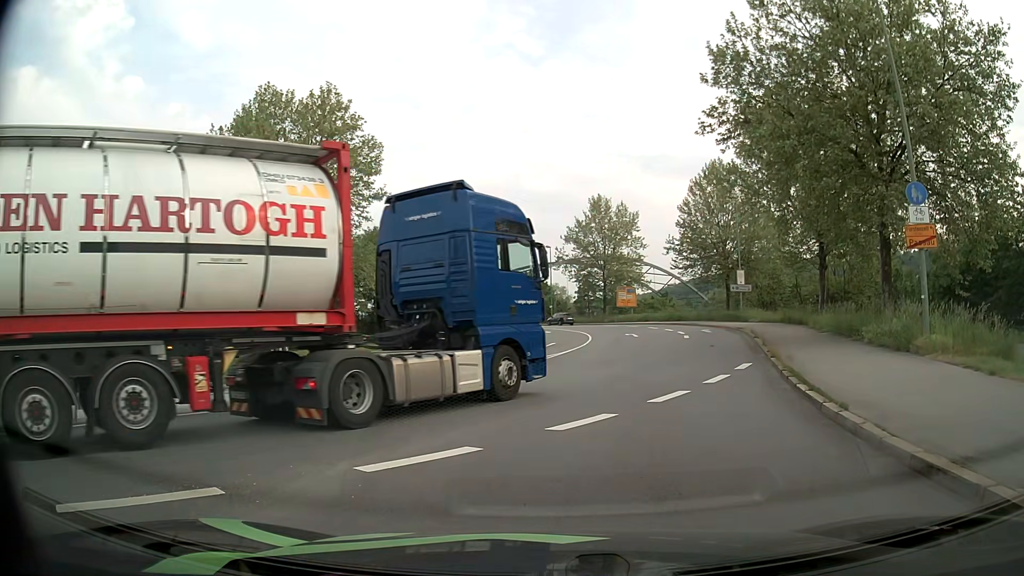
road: primary_link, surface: asphalt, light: Day
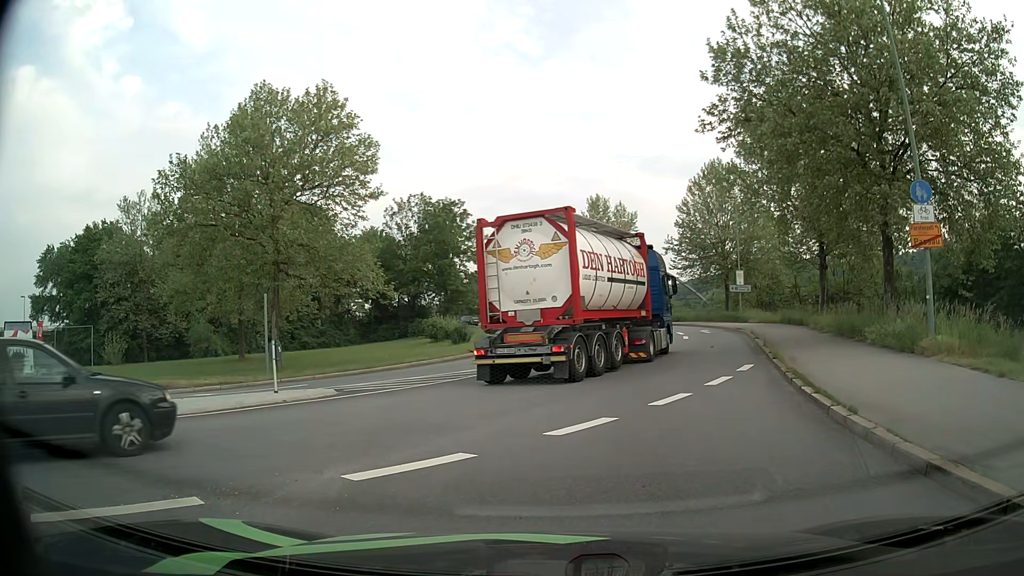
(0.0, +0.3) m; 0°
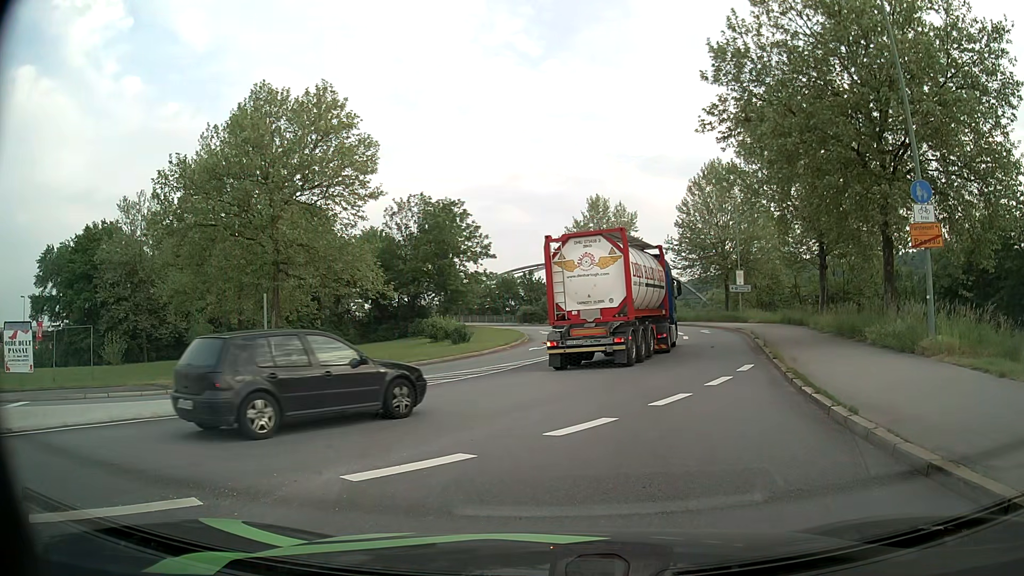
(0.0, 0.0) m; 0°
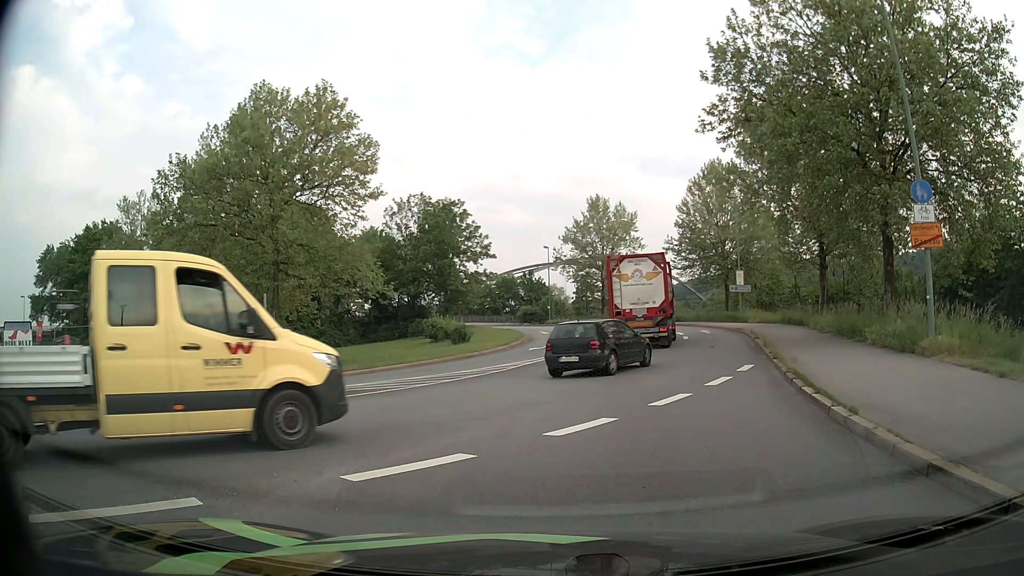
(0.0, 0.0) m; 0°
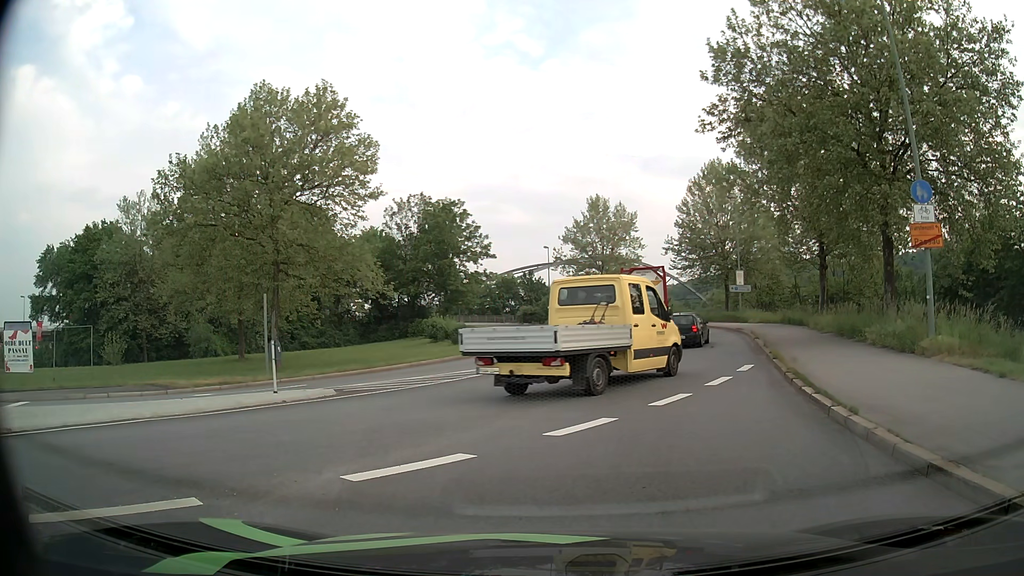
(0.0, 0.0) m; 0°
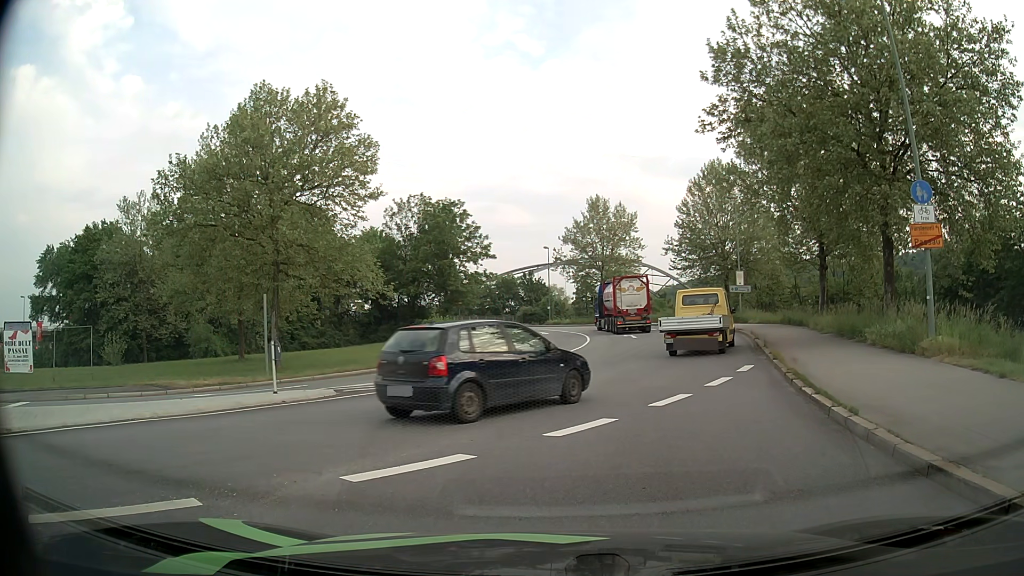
(0.0, 0.0) m; 0°
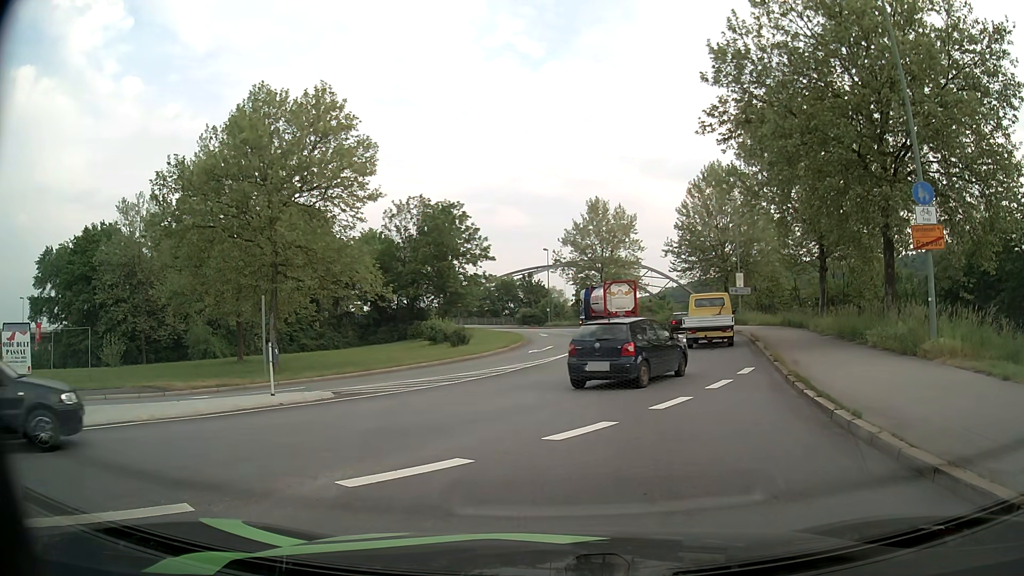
(0.0, +0.1) m; 0°
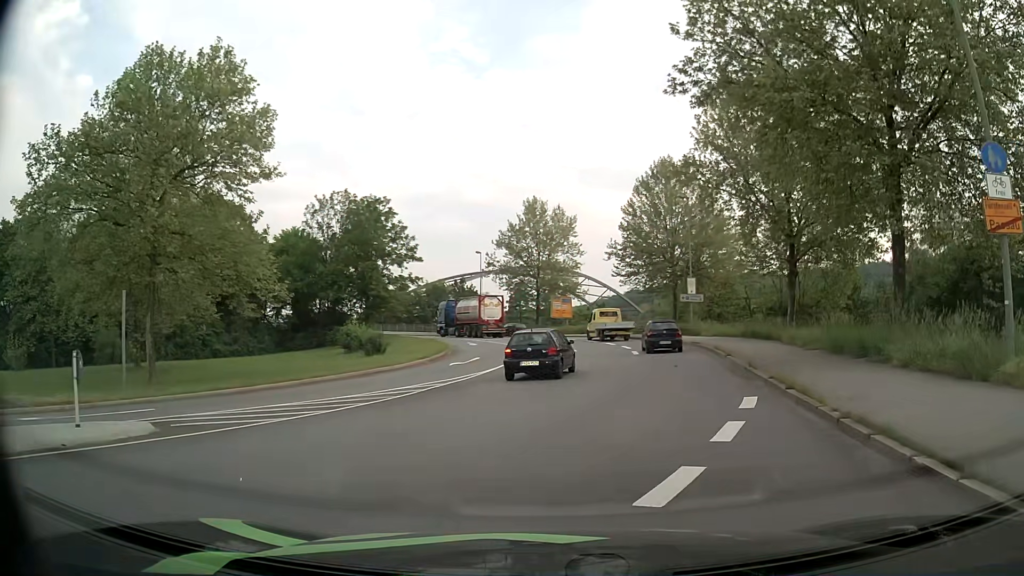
(+0.5, +5.8) m; +8°
(+1, +10) (+3, +20) (+5, +30) (+6, +39) (+6, +49) (+3, +59) (0, +68) (-6, +77) (-12, +84) (-19, +92) m
